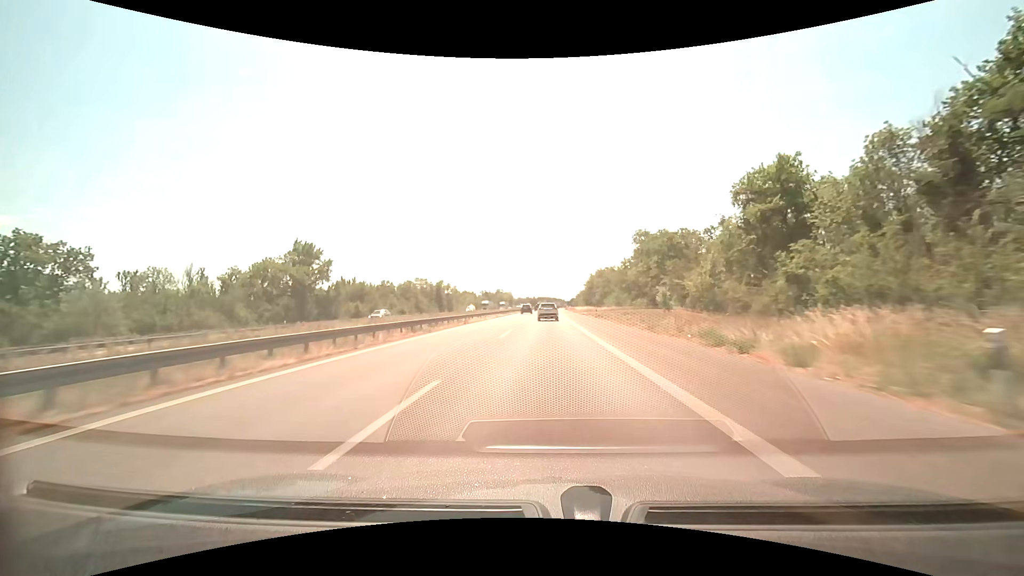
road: motorway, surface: asphalt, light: Day
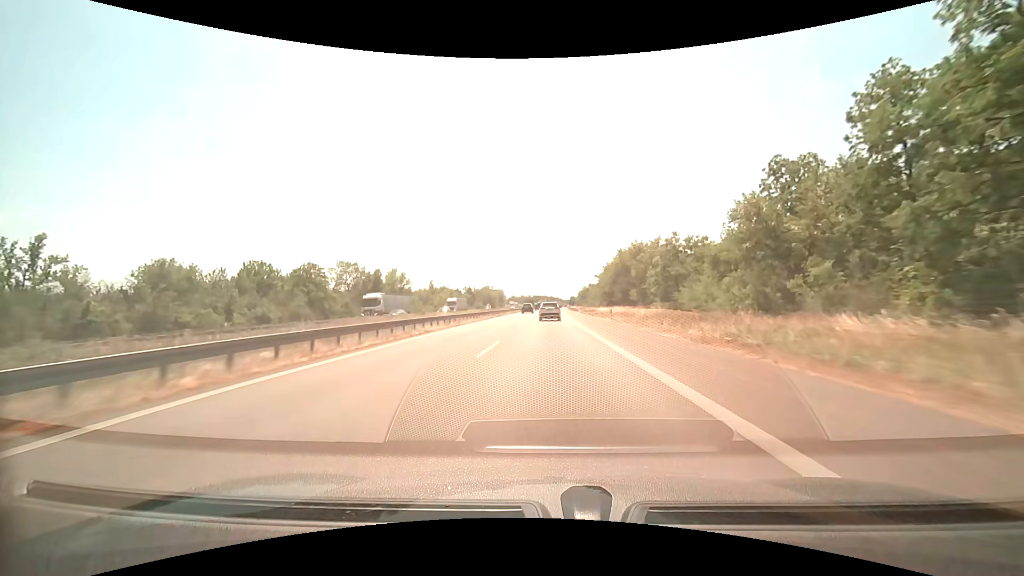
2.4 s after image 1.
(+0.1, +61.9) m; 0°
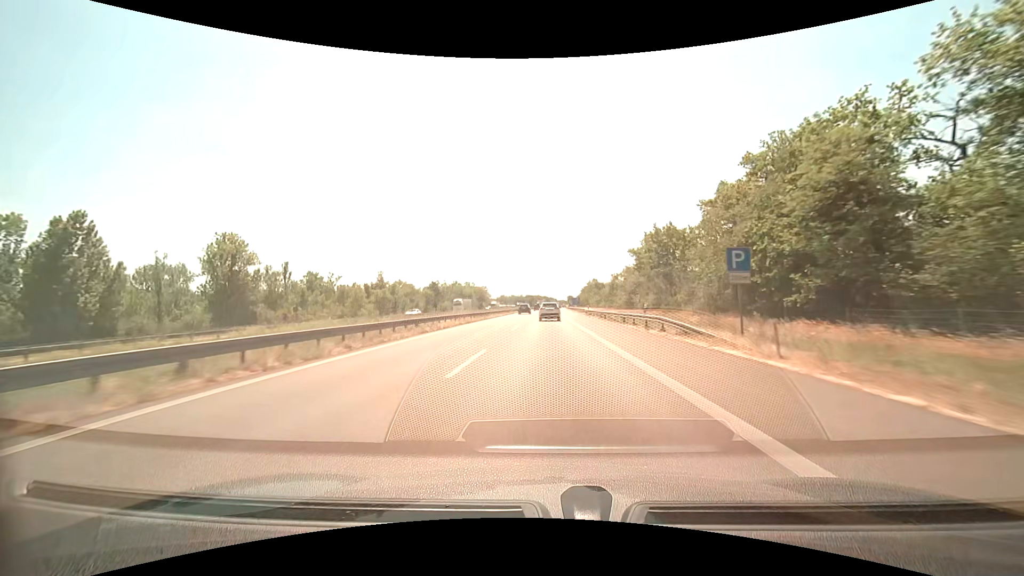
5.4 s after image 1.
(+0.5, +75.4) m; +1°
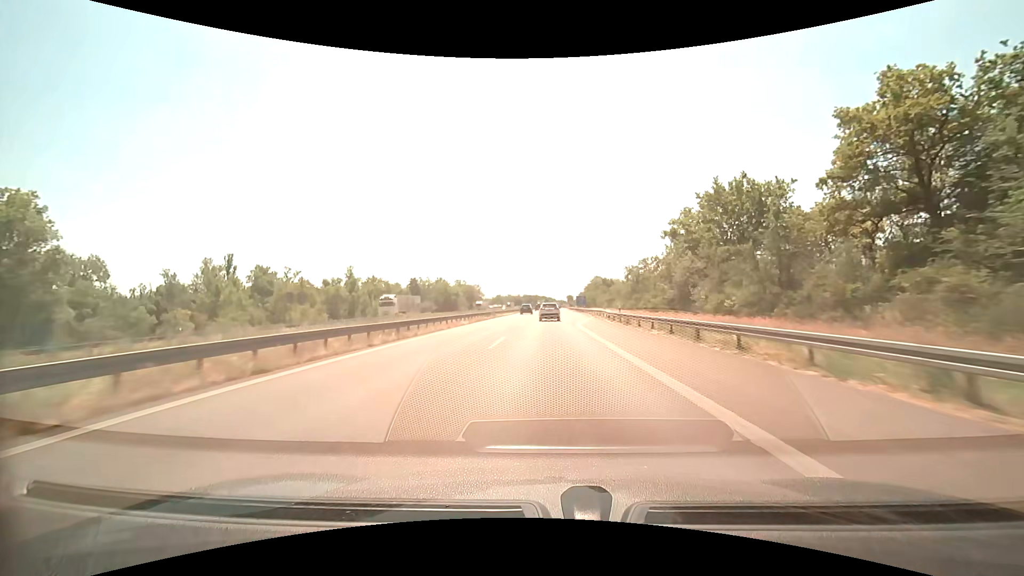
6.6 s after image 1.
(+0.1, +29.7) m; 0°
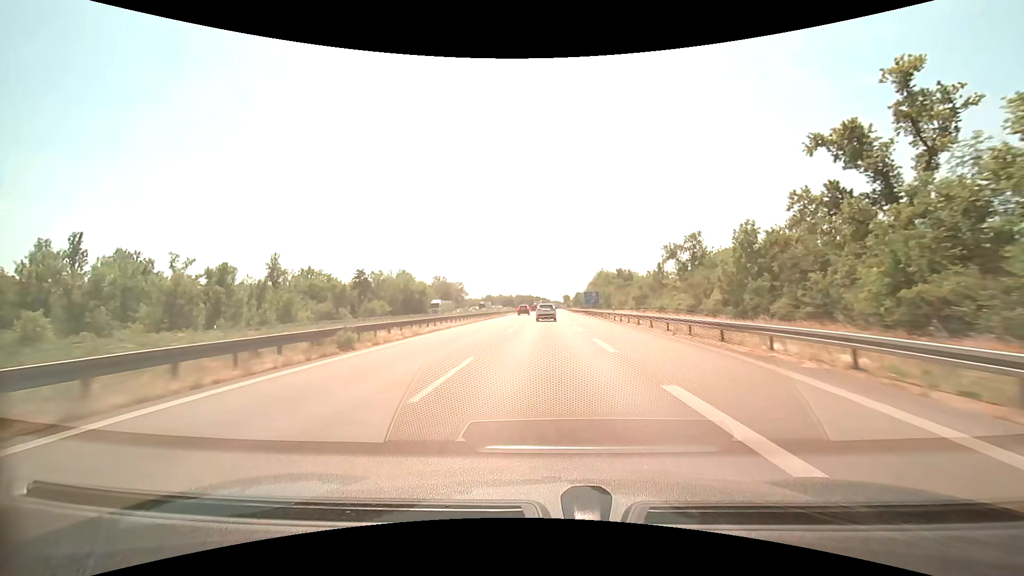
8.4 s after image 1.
(+0.2, +44.6) m; +1°
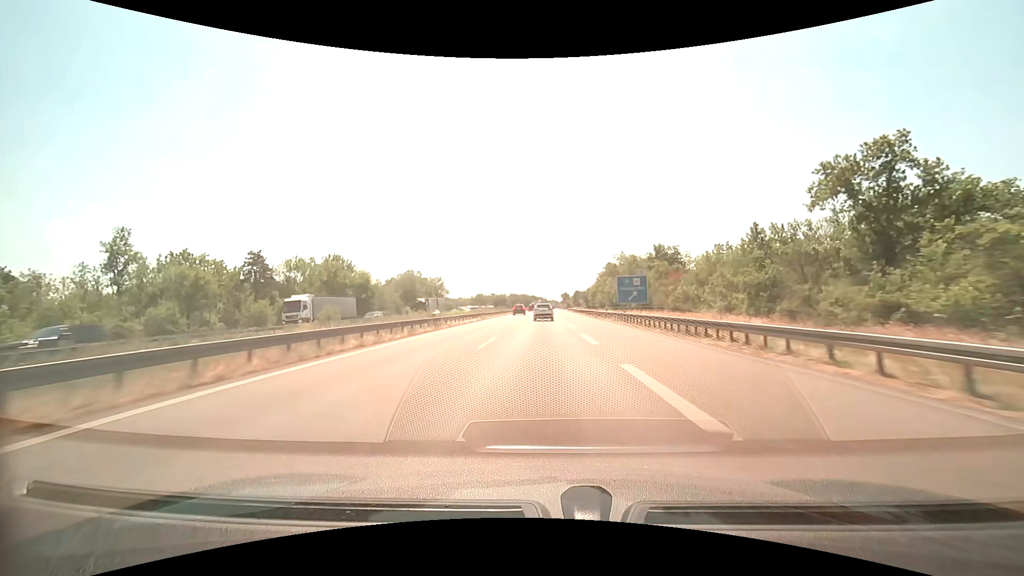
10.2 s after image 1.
(+0.2, +45.2) m; 0°
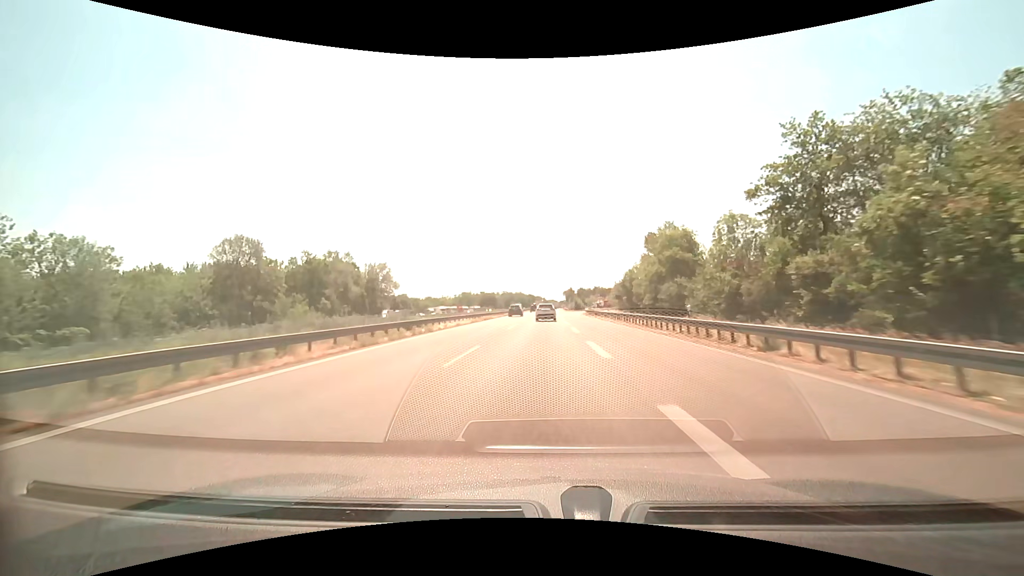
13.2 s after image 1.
(+0.2, +76.7) m; 0°
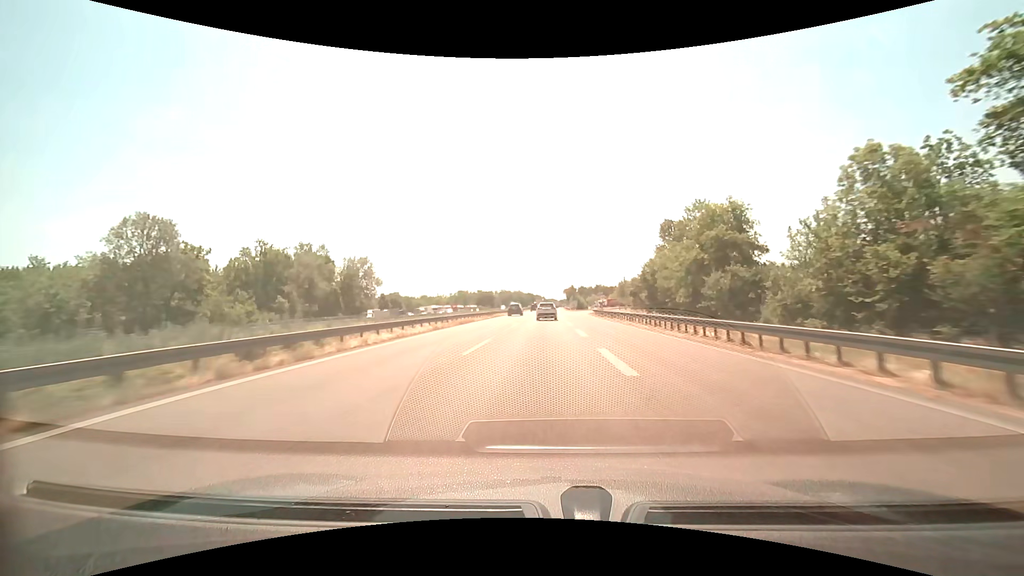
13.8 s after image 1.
(0.0, +15.5) m; 0°
(0, +10) (0, +20) (0, +30) (0, +40) (0, +50) (0, +60) (0, +70) (+1, +80) (+1, +90) (+1, +100) m
